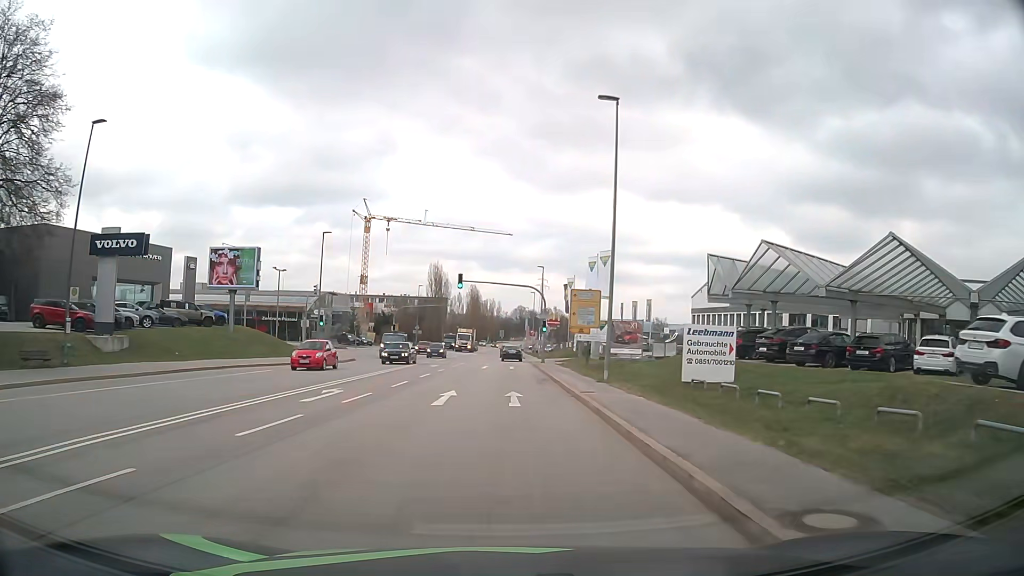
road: secondary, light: Day
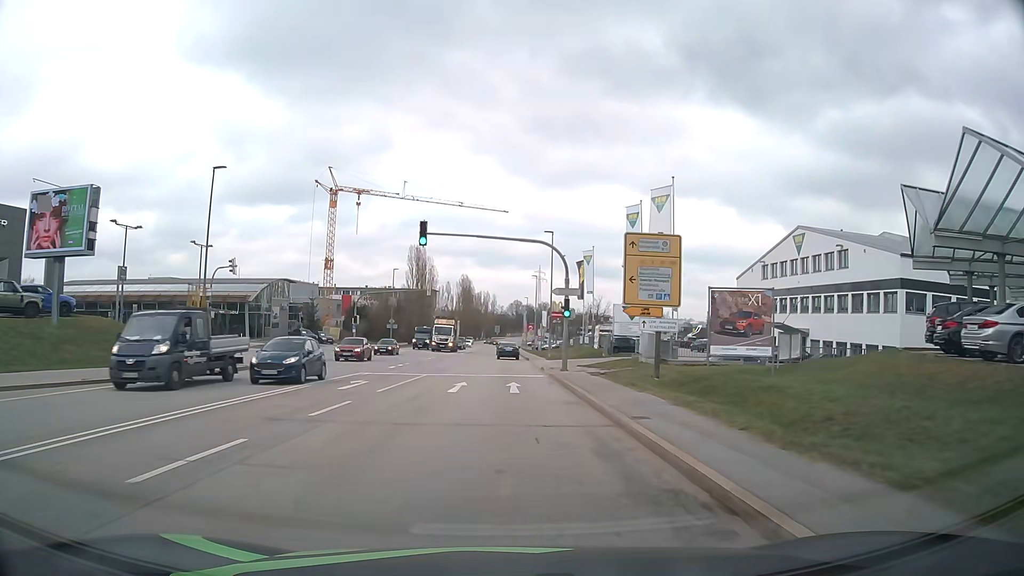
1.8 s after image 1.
(0.0, +21.6) m; 0°
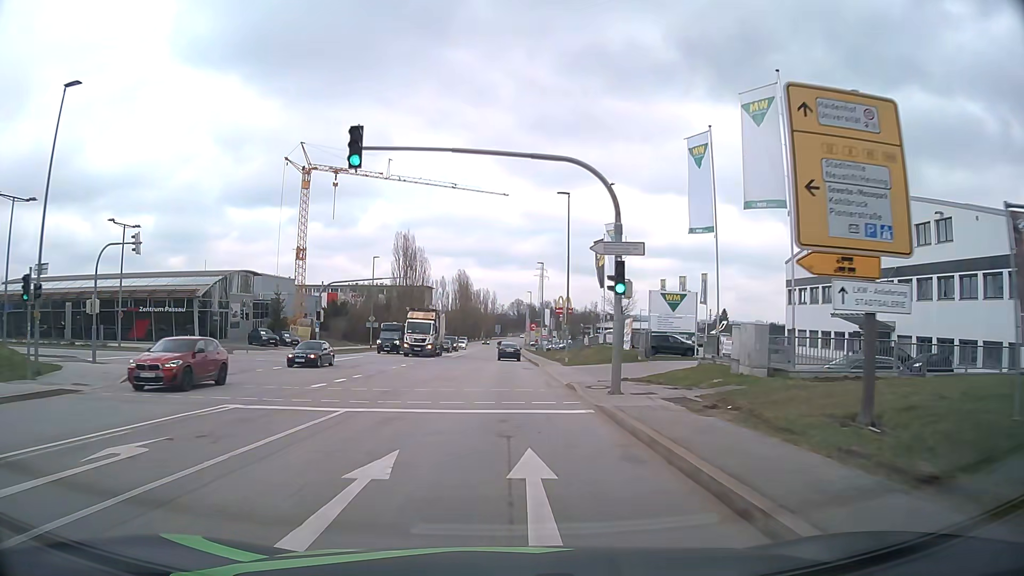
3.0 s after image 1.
(0.0, +14.4) m; 0°
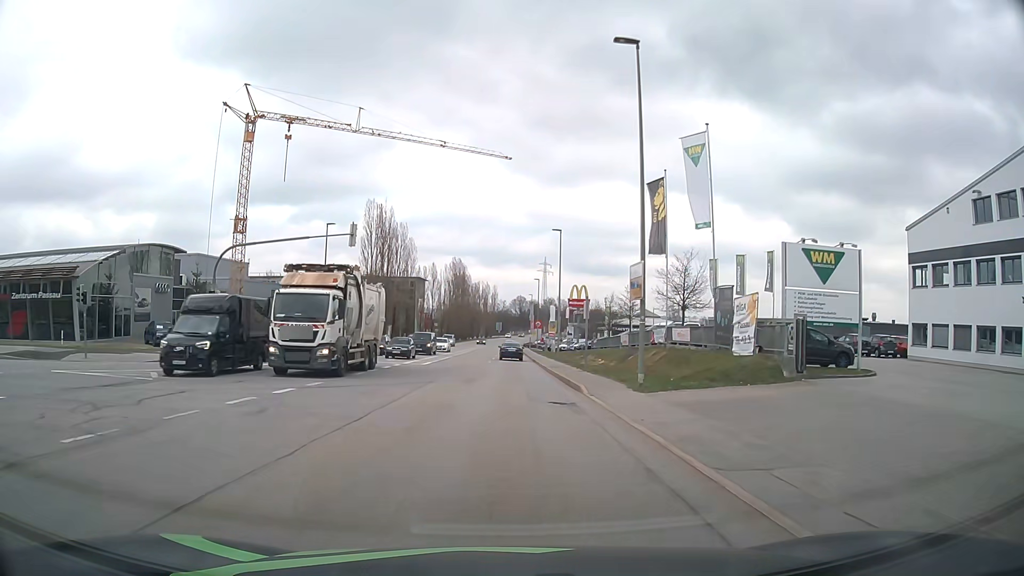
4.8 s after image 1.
(-0.1, +21.6) m; 0°
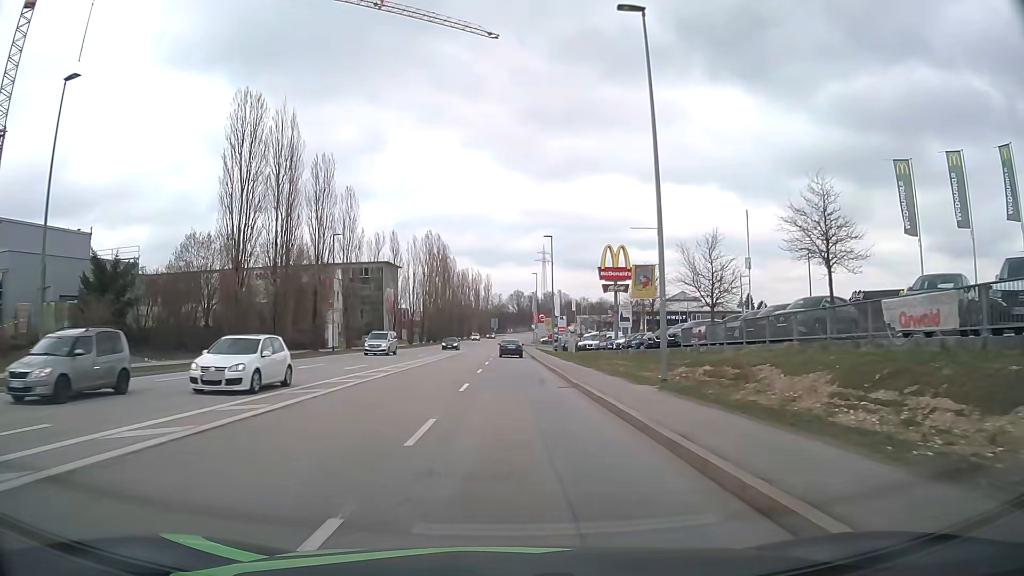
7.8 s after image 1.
(+0.1, +36.6) m; 0°
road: tertiary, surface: asphalt
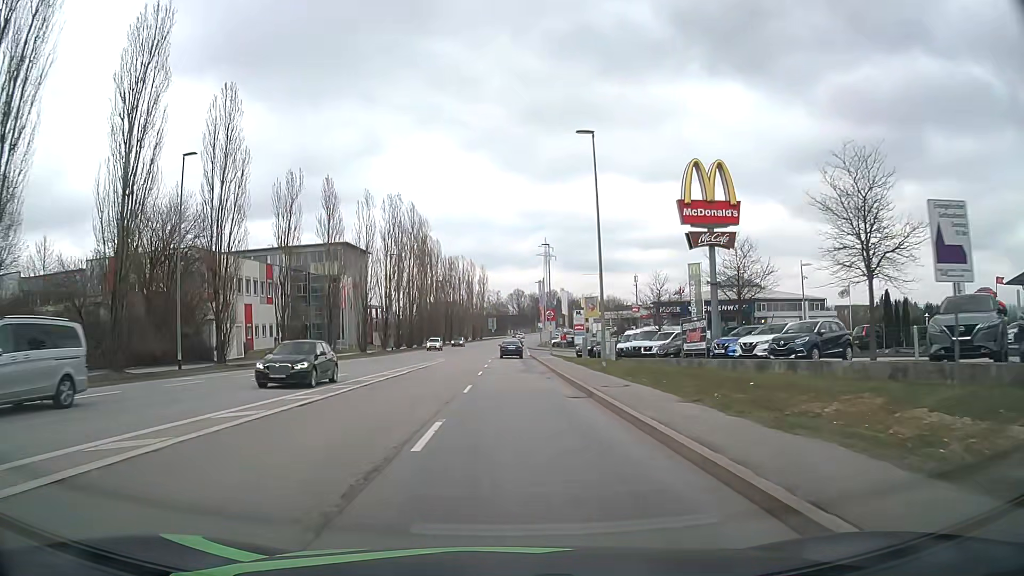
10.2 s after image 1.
(0.0, +29.8) m; 0°
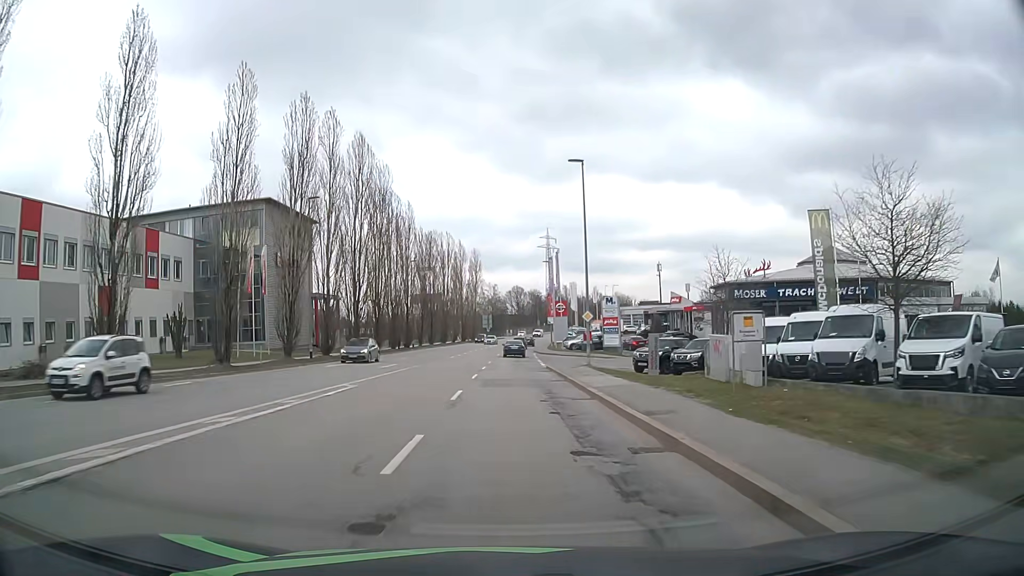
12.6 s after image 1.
(+0.1, +30.1) m; 0°
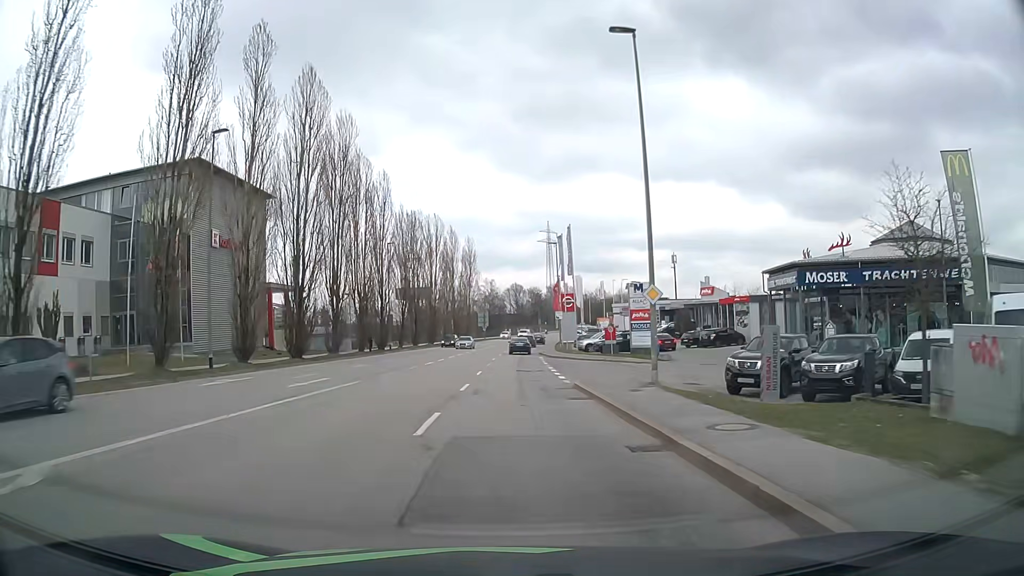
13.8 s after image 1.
(0.0, +15.1) m; 0°
(0, +10) (0, +20) (0, +30) (0, +40) (0, +50) (+1, +60) (+1, +70) (+2, +80) (+3, +90) (+4, +100) m
